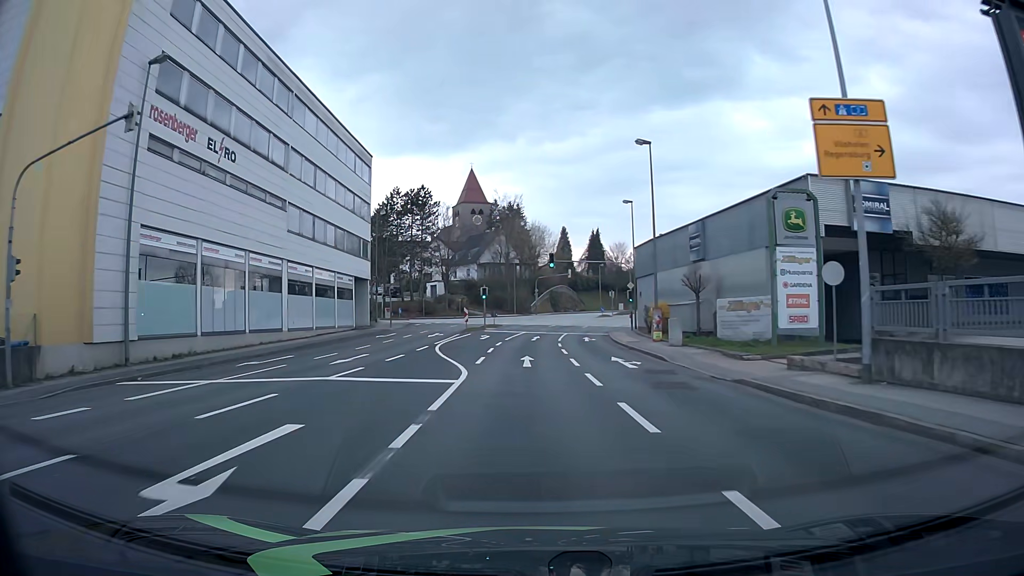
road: tertiary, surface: asphalt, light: Day
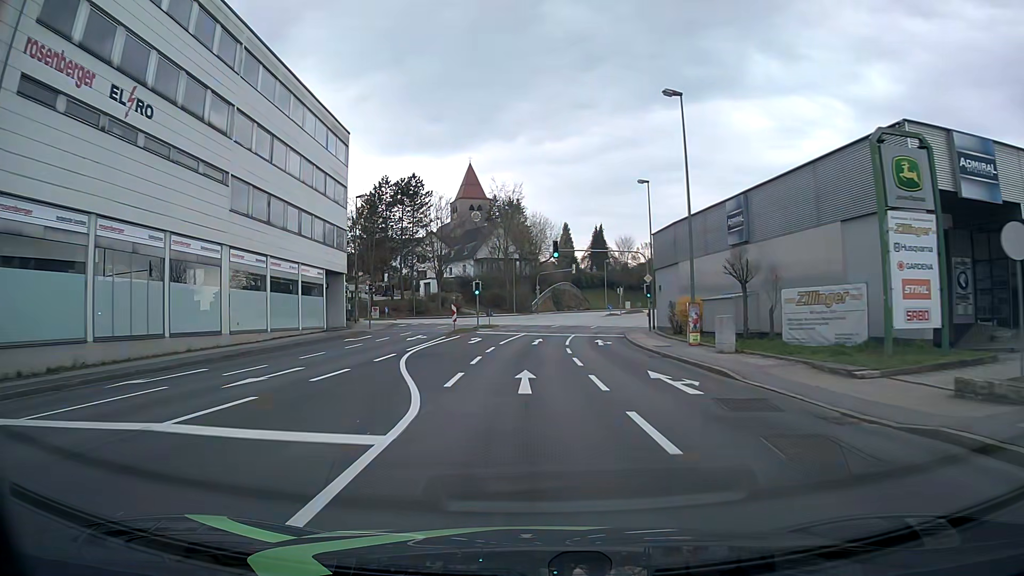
(0.0, +7.6) m; 0°
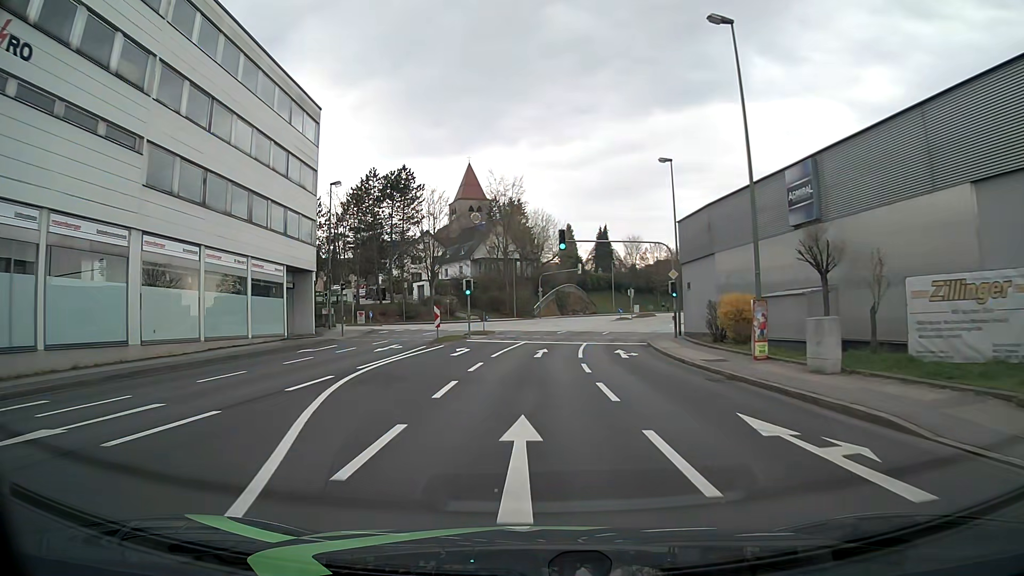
(0.0, +7.6) m; 0°
(0, +10) (0, +20) (+1, +30) (+2, +40) (+4, +50) (+6, +59) (+10, +69) (+14, +78) (+19, +87) (+24, +95) m
